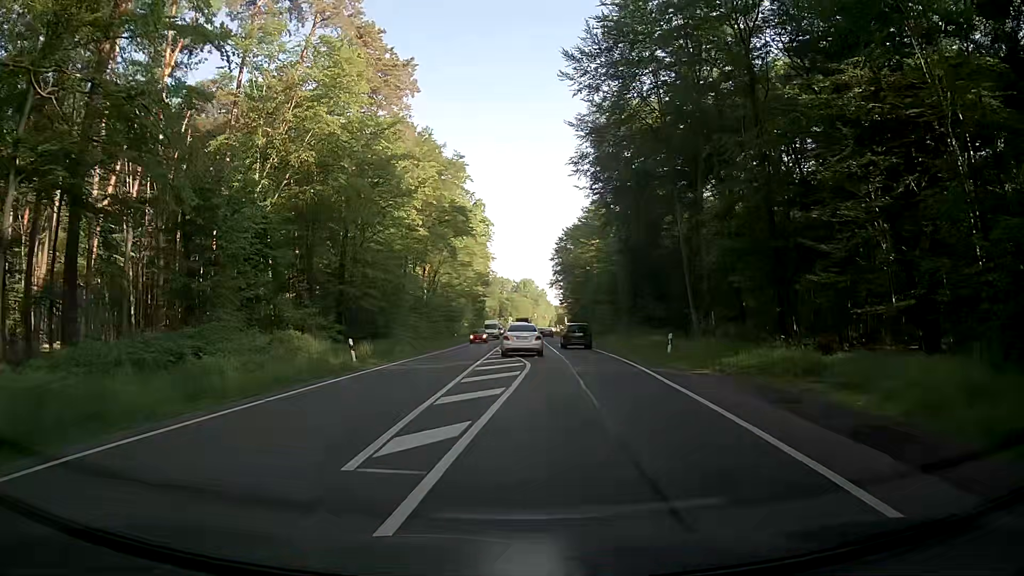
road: primary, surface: asphalt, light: Day
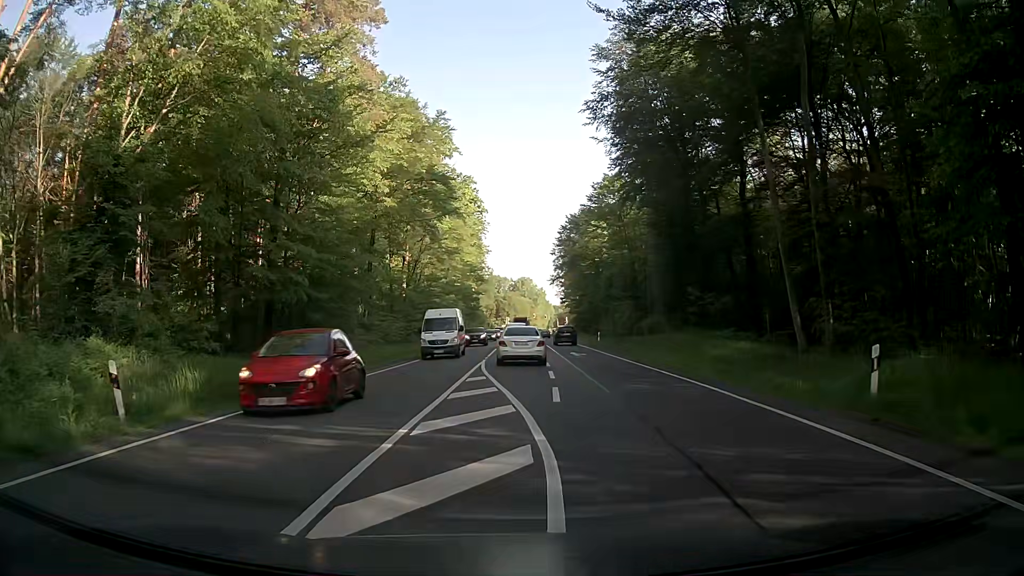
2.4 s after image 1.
(+0.1, +16.3) m; 0°
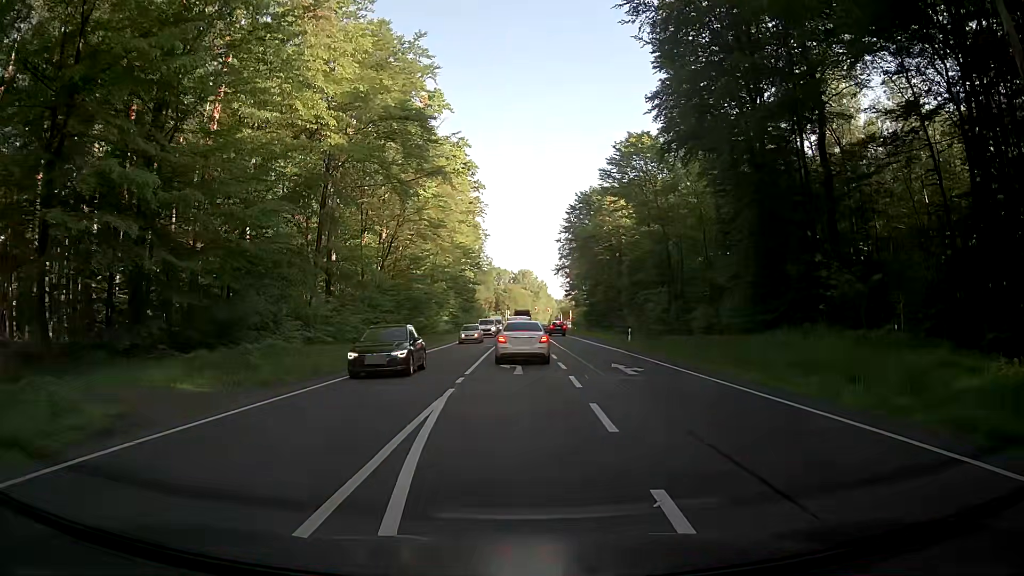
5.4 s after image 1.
(-0.1, +15.9) m; +1°
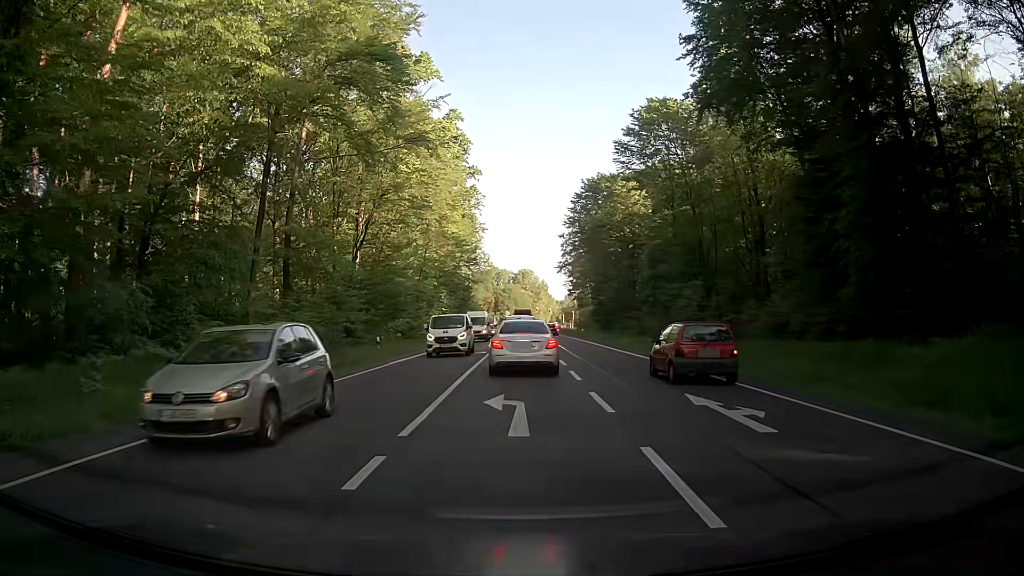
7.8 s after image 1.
(0.0, +10.2) m; -2°
